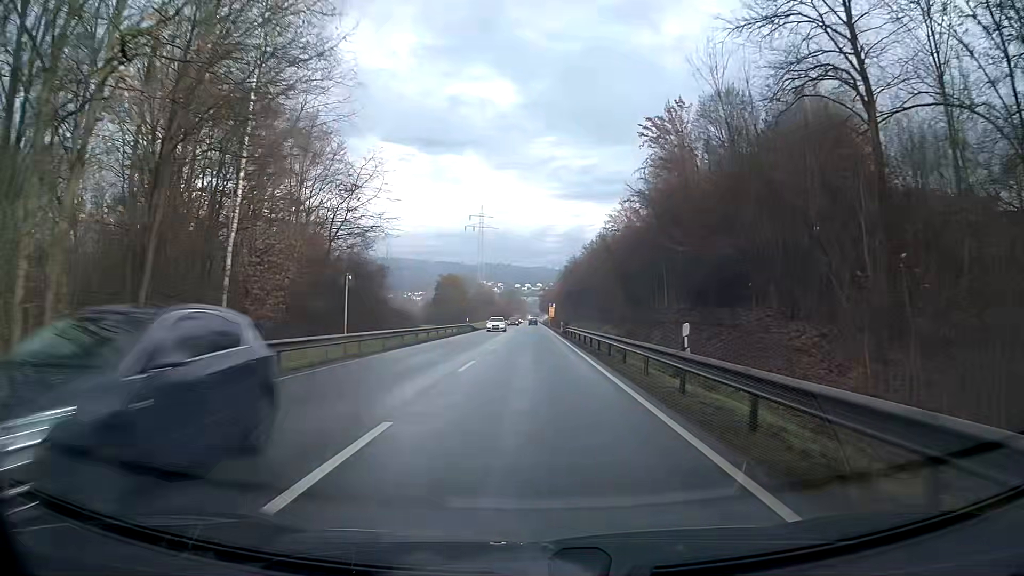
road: primary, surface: asphalt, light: Day
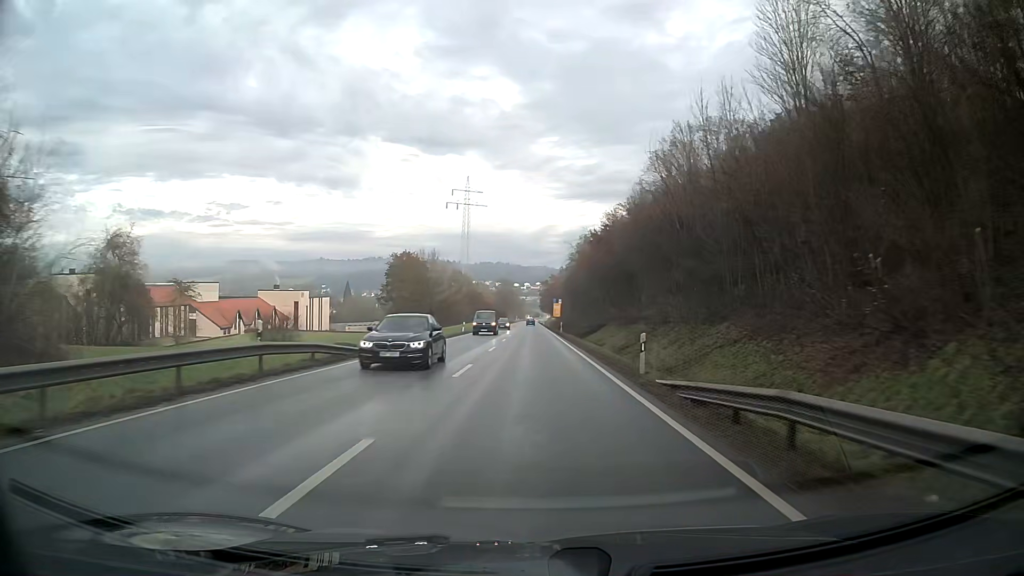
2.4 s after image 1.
(+0.1, +49.4) m; 0°
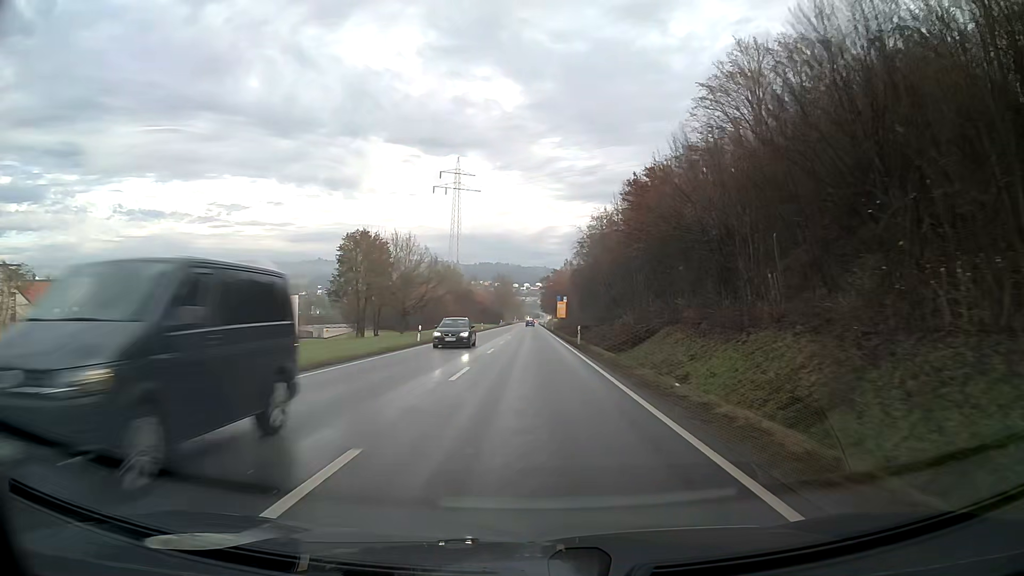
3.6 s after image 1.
(0.0, +24.7) m; 0°
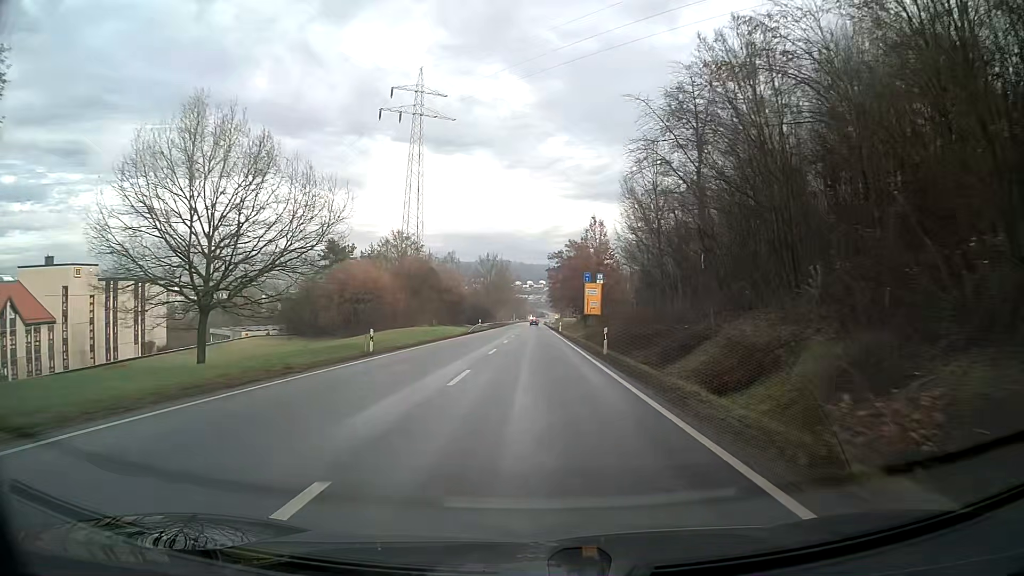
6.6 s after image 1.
(-0.1, +61.7) m; 0°
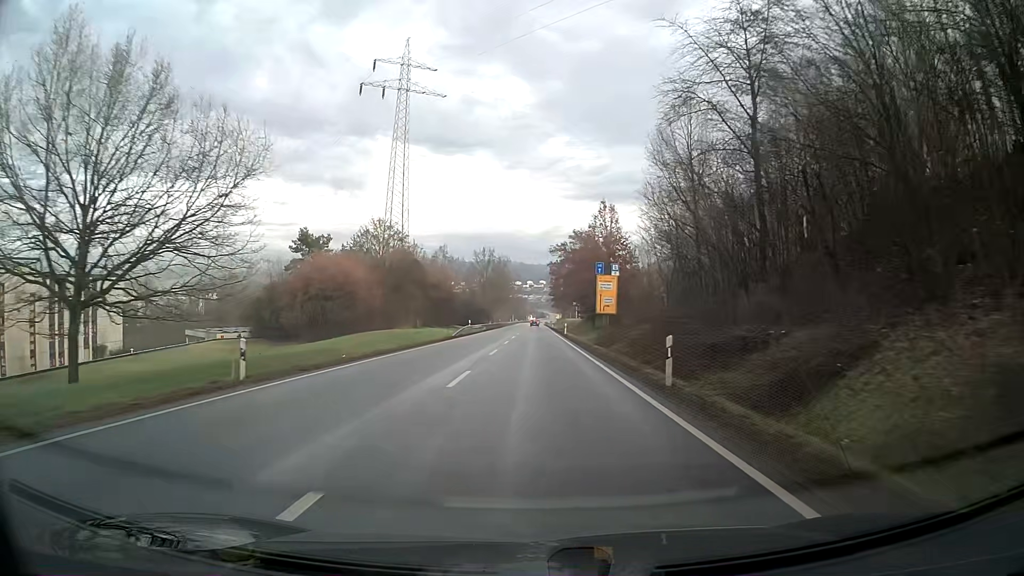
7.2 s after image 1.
(0.0, +12.3) m; 0°
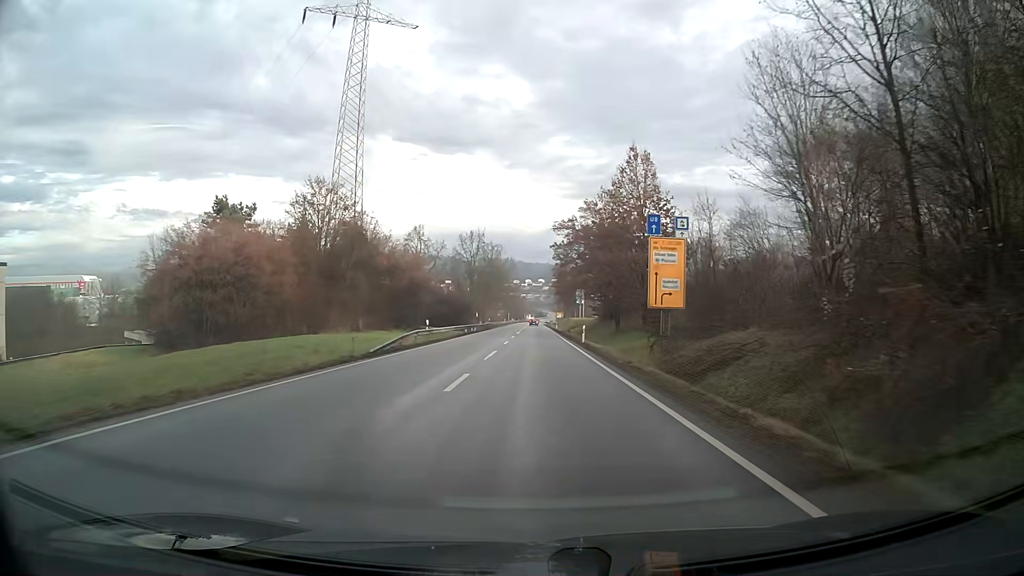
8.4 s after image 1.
(0.0, +24.7) m; 0°
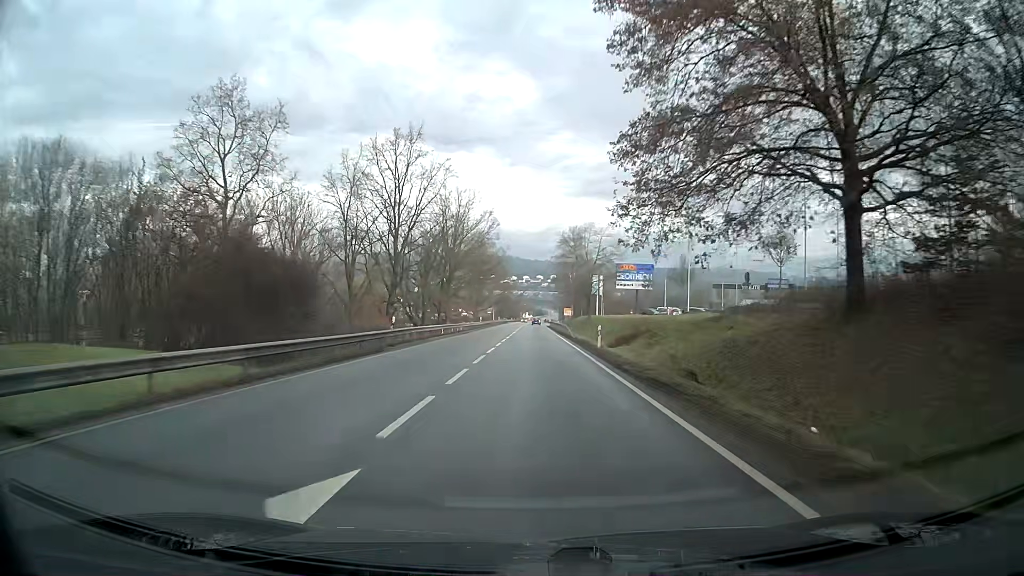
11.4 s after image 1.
(+0.2, +60.7) m; 0°
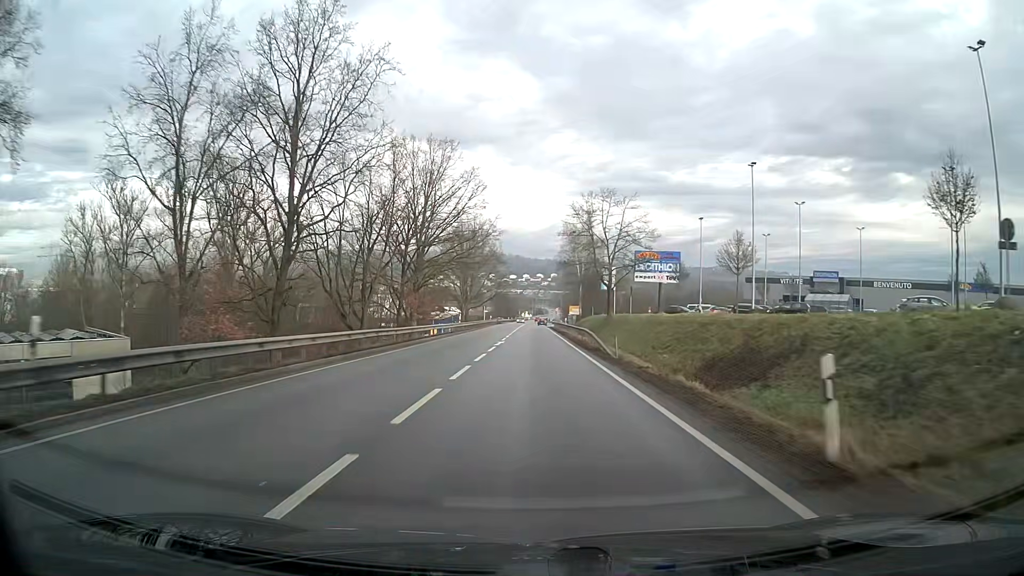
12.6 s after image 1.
(0.0, +22.9) m; 0°
(0, +10) (0, +20) (0, +30) (0, +40) (0, +50) (0, +60) (0, +70) (0, +80) (0, +90) (0, +100) m
